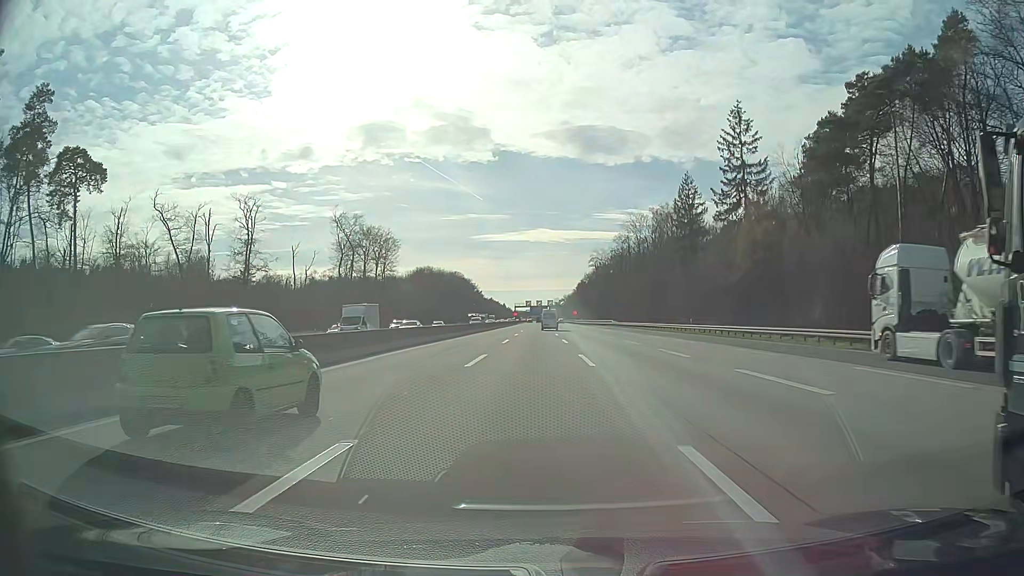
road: motorway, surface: asphalt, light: Day
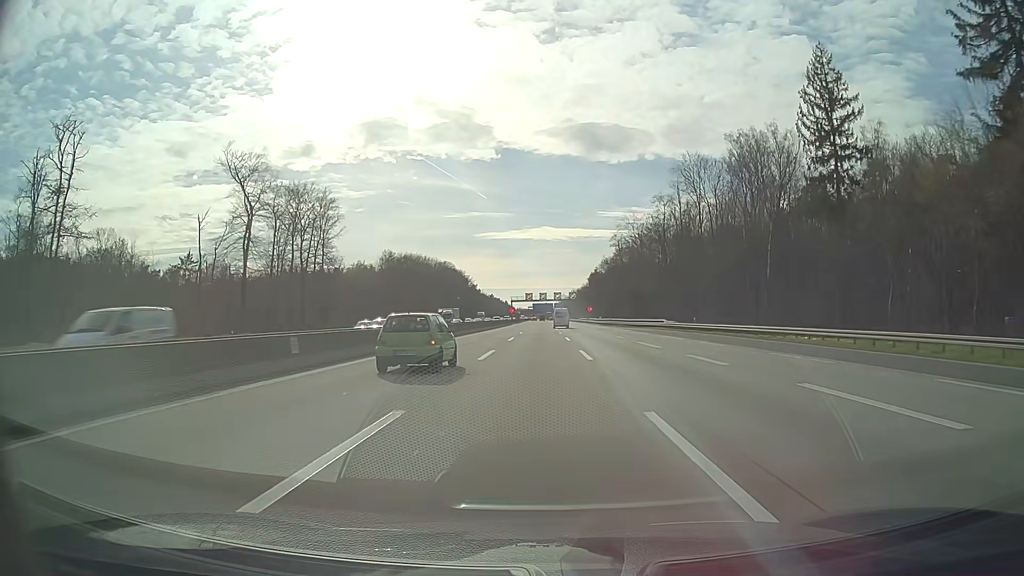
(-0.1, +52.2) m; 0°
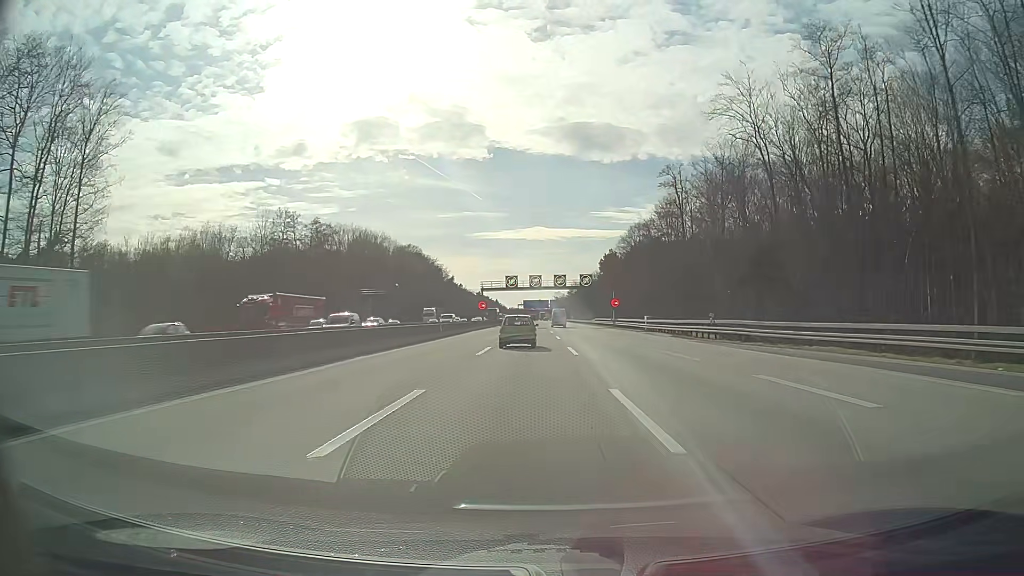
(+0.3, +69.6) m; +1°
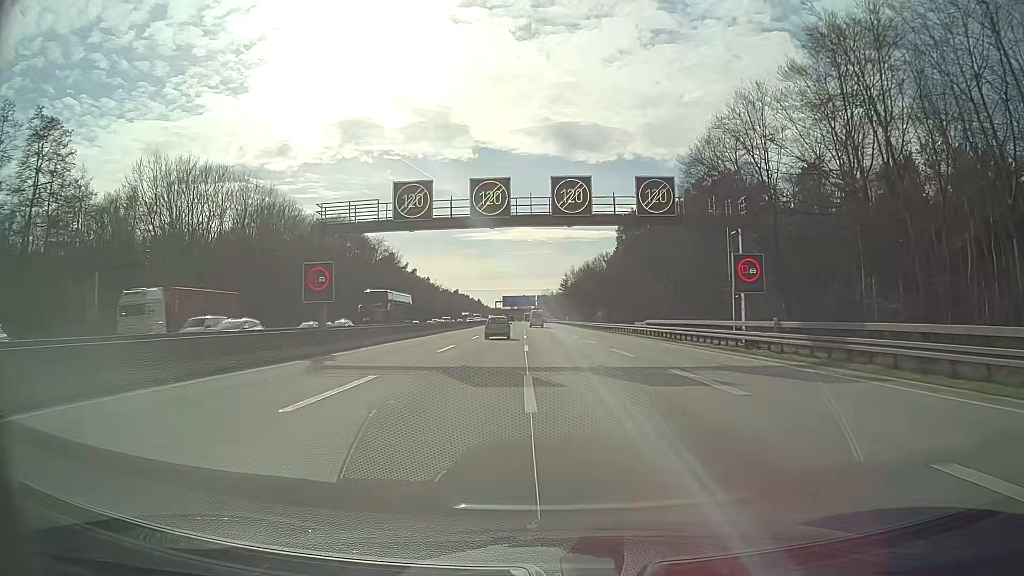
(+0.7, +69.8) m; +1°
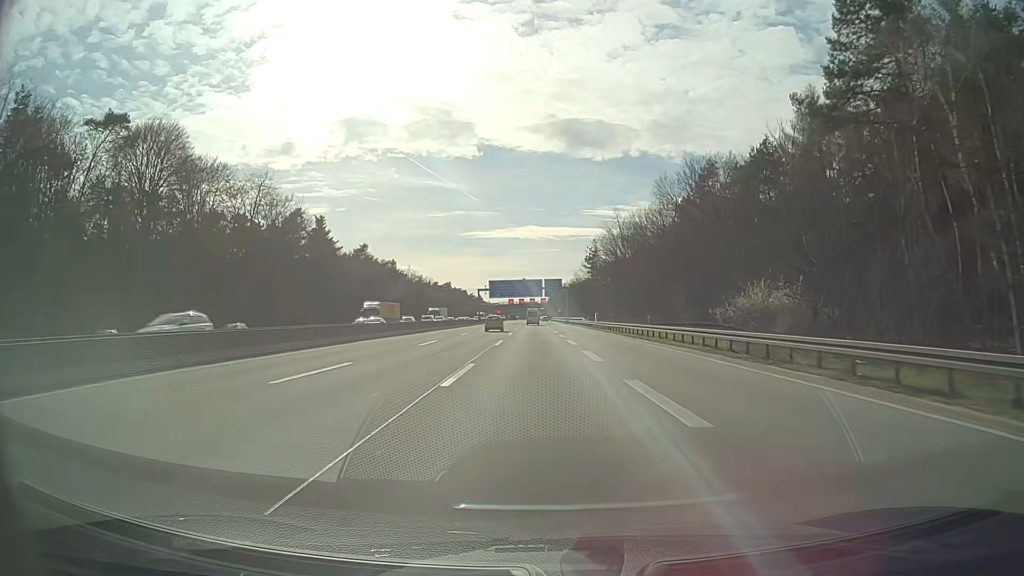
(-0.6, +87.2) m; -1°
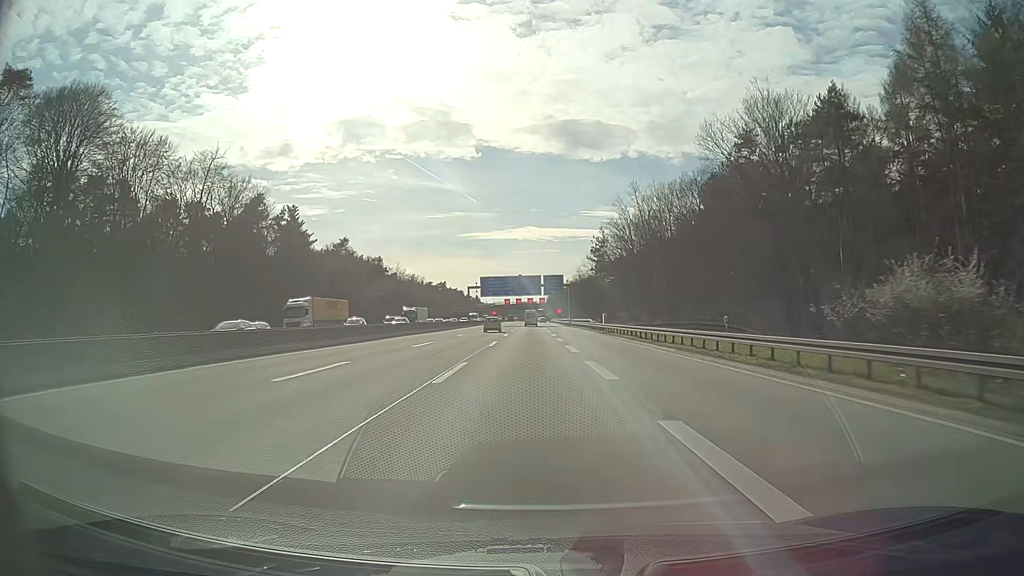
(0.0, +17.5) m; 0°
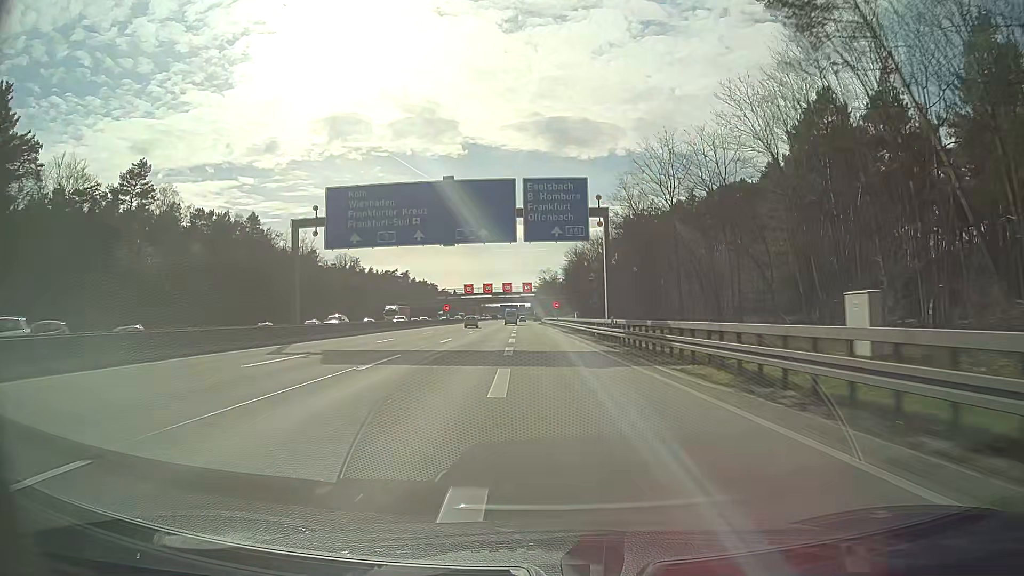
(+0.7, +87.3) m; +1°
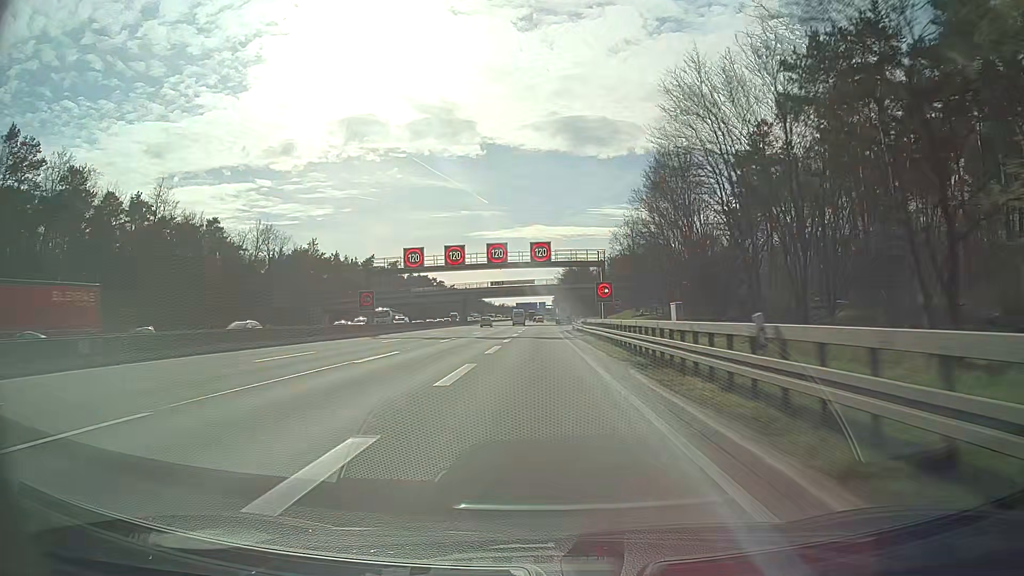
(-0.6, +69.9) m; -2°
(0, +10) (0, +20) (0, +30) (0, +40) (0, +50) (0, +60) (0, +70) (0, +80) (0, +90) (0, +100) m
